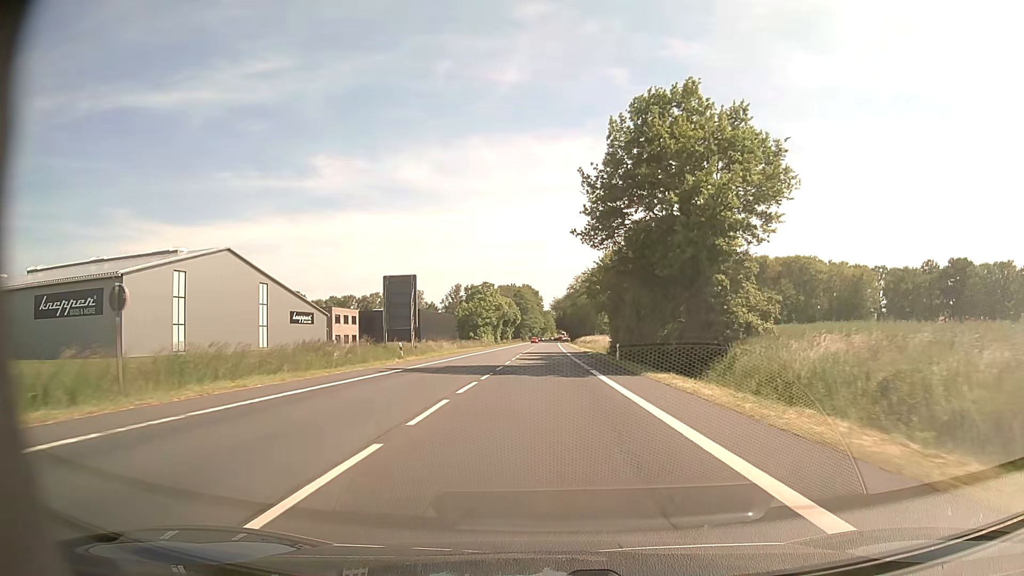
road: primary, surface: asphalt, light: Day
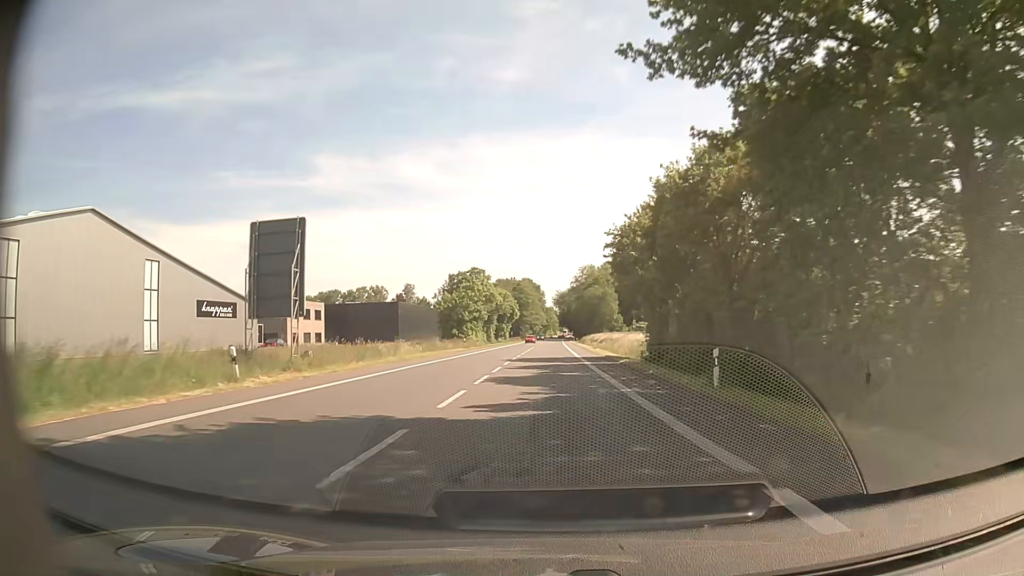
(-0.1, +22.6) m; 0°
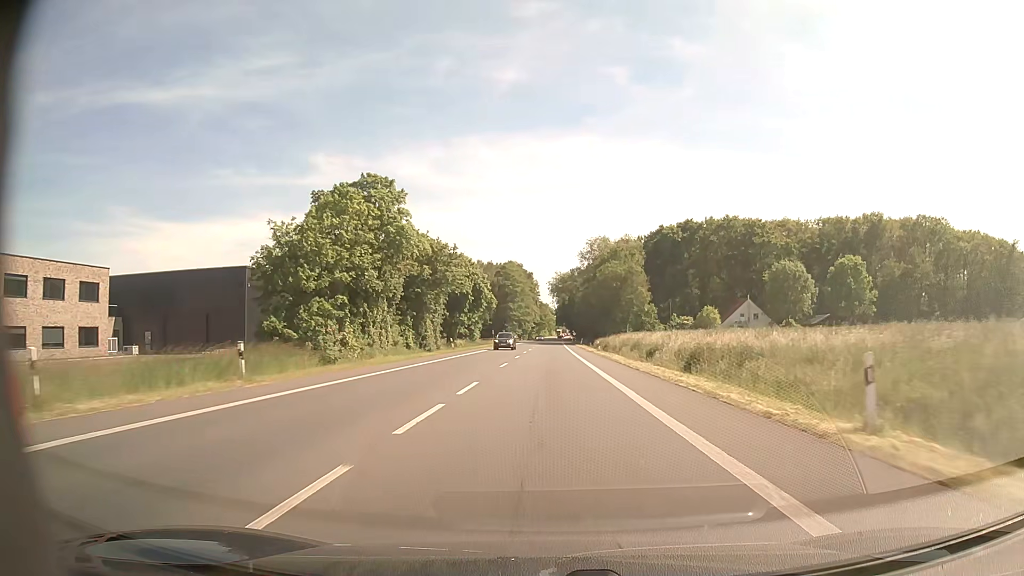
(+0.3, +59.5) m; 0°
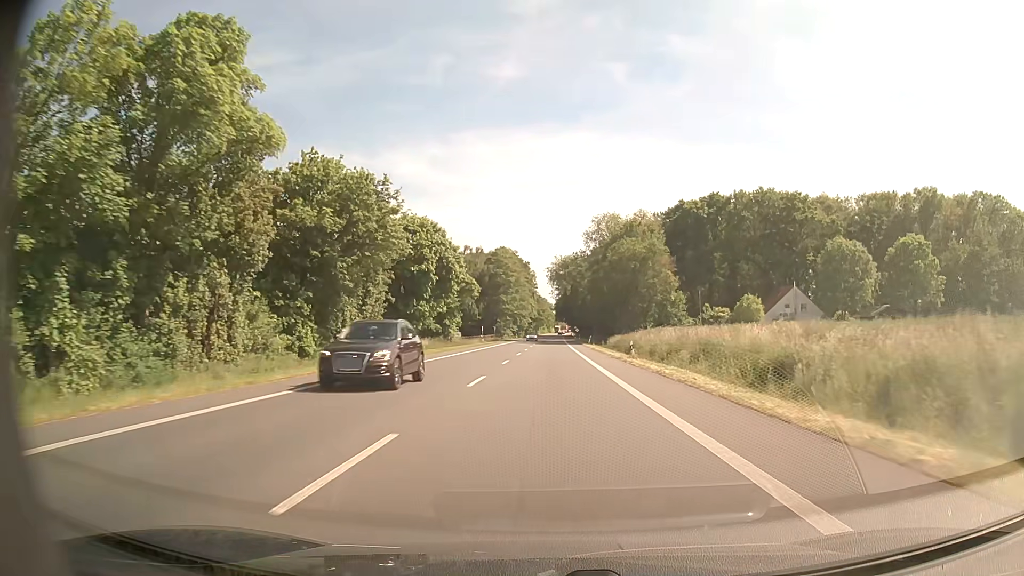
(+0.1, +23.8) m; 0°
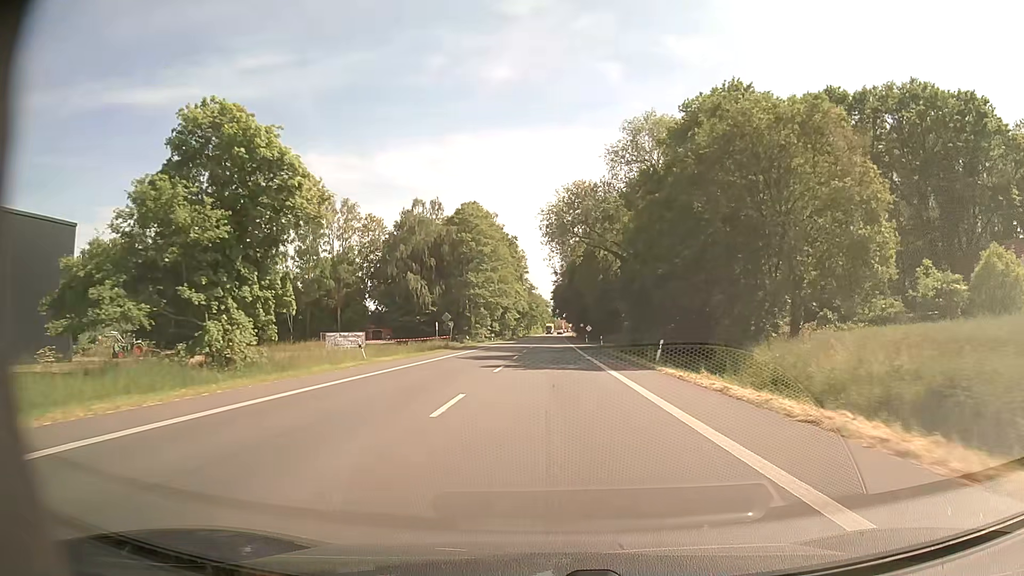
(+0.1, +54.4) m; 0°
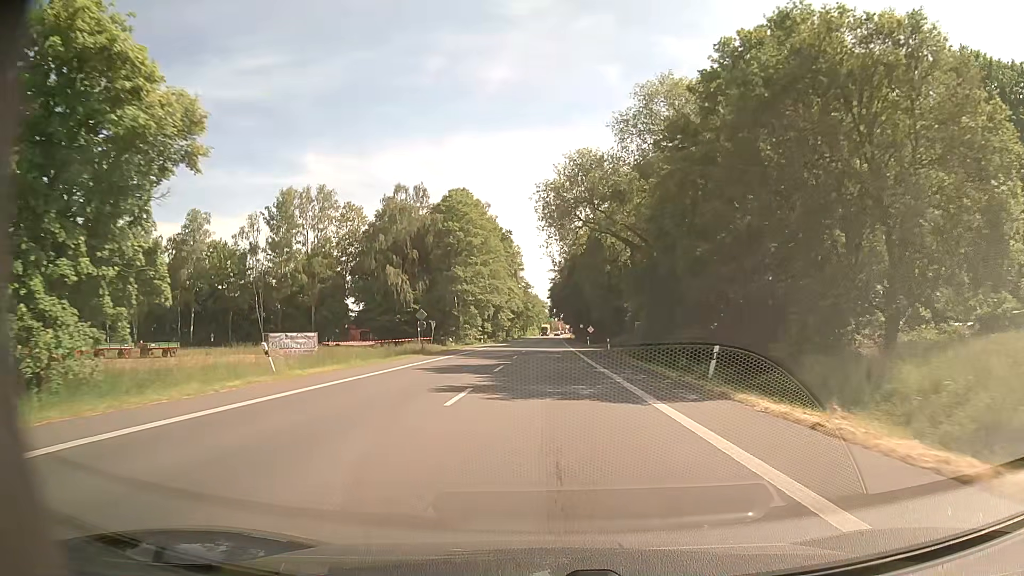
(+0.1, +10.4) m; +1°
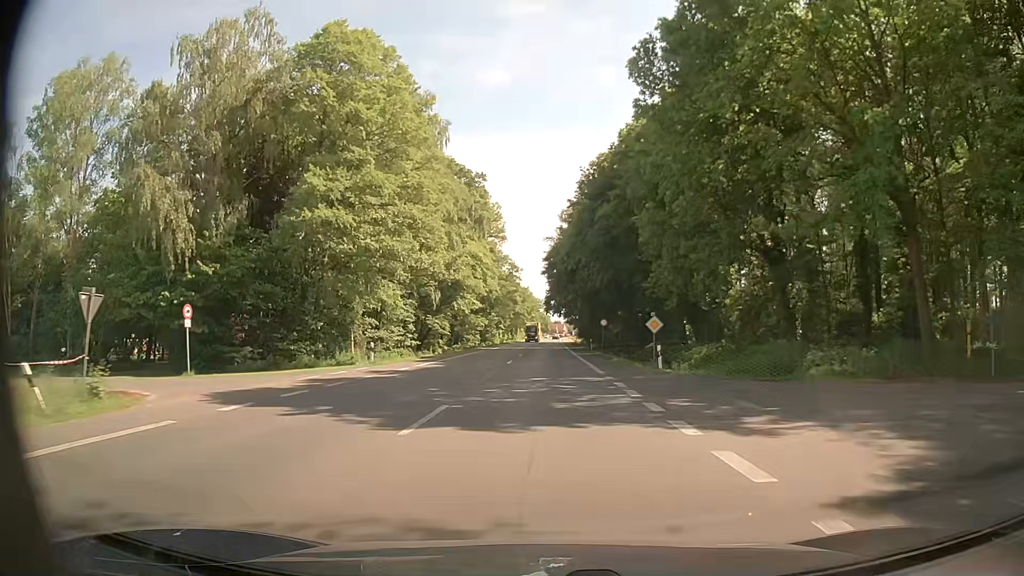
(+0.2, +52.0) m; 0°
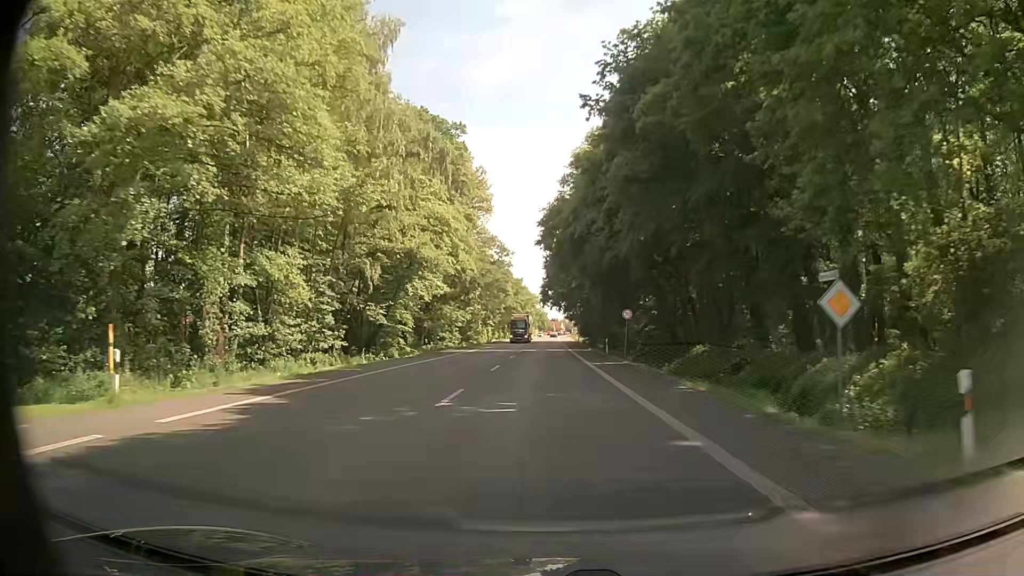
(+0.1, +20.7) m; 0°
(0, +10) (0, +20) (0, +30) (0, +40) (0, +50) (0, +60) (0, +70) (0, +80) (0, +90) (0, +100) m
